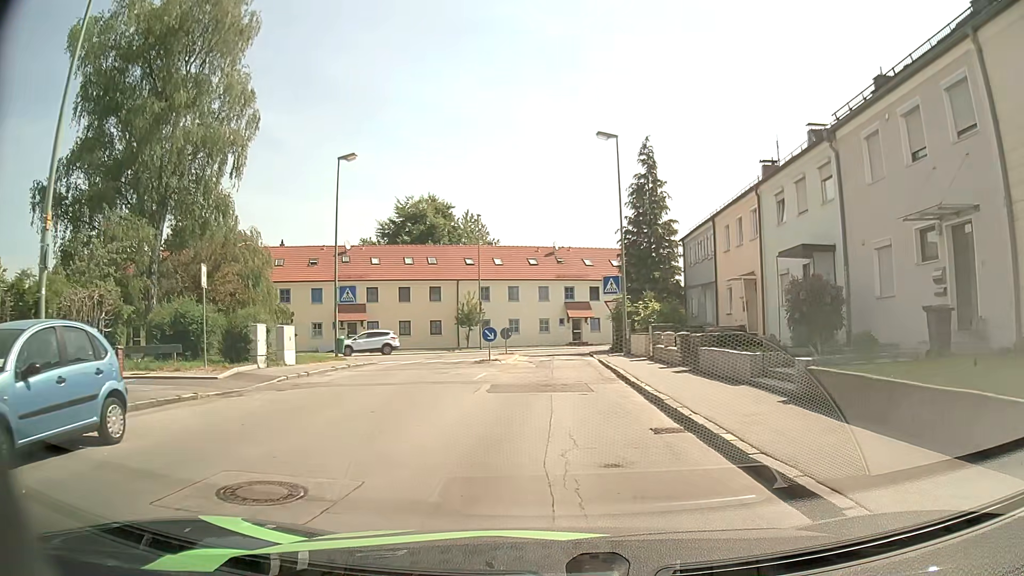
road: residential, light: Day
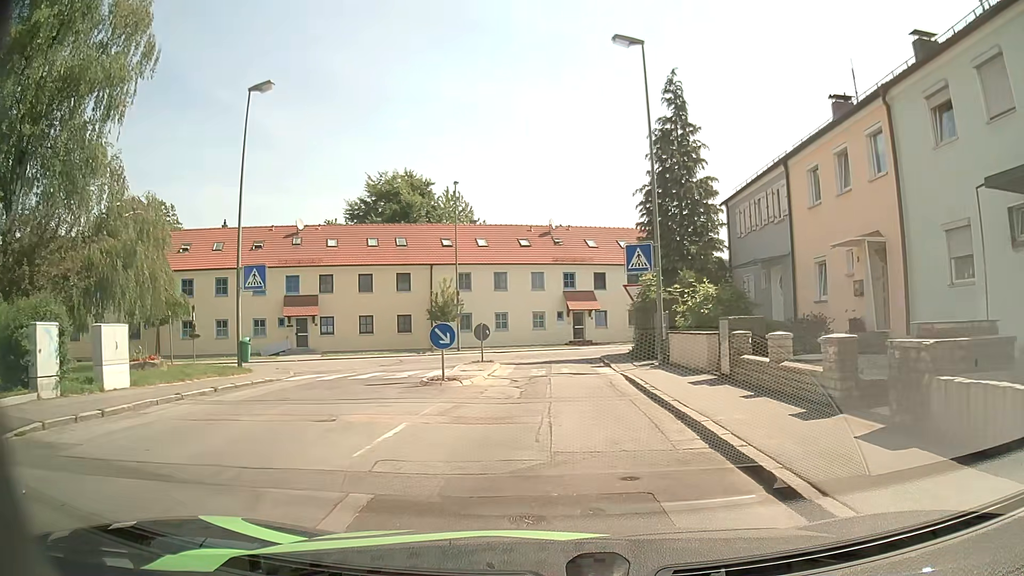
(0.0, +10.4) m; -1°
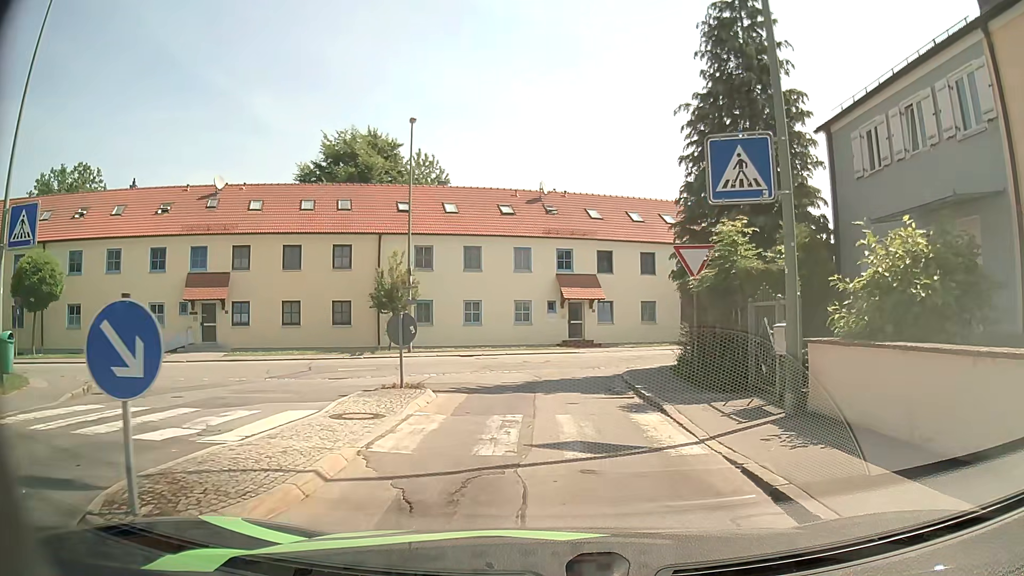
(+0.3, +11.4) m; +2°
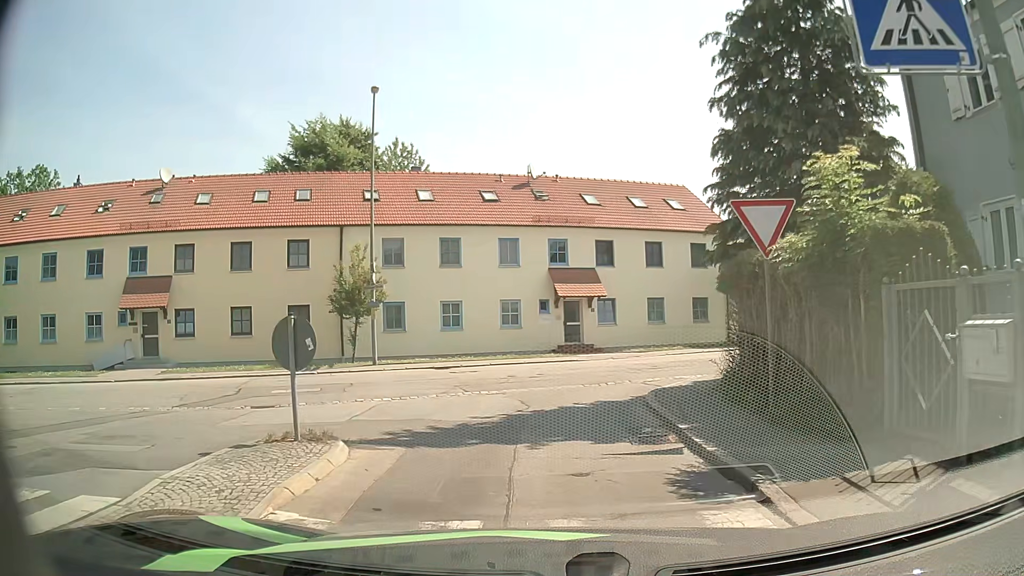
(+0.1, +4.9) m; +1°
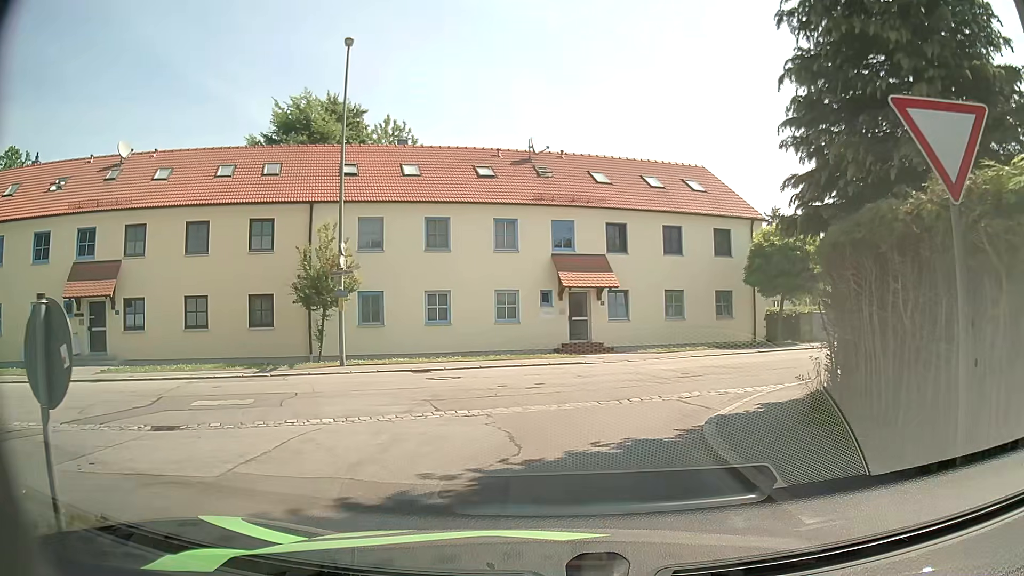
(0.0, +4.0) m; -1°
